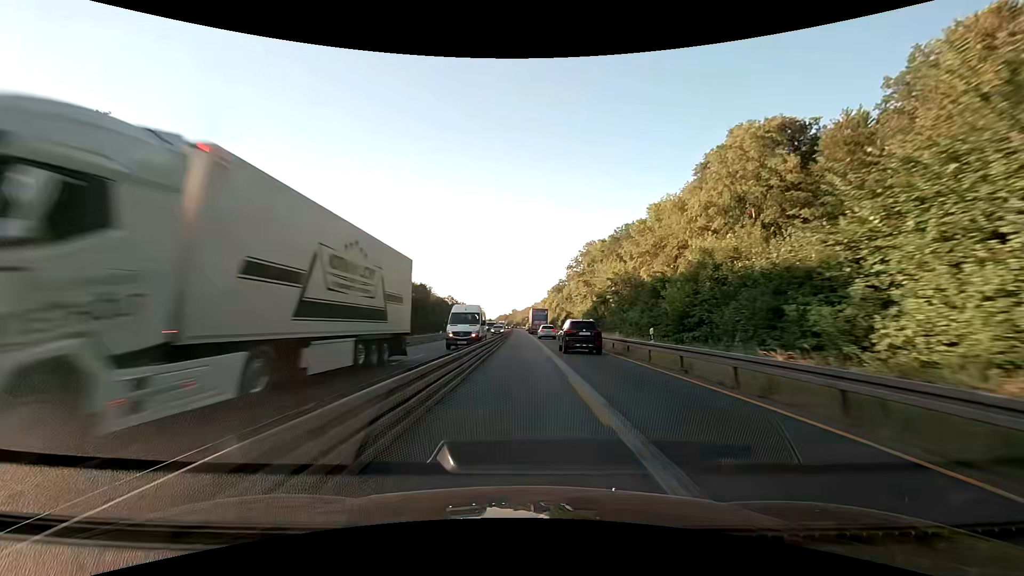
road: motorway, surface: asphalt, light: Day
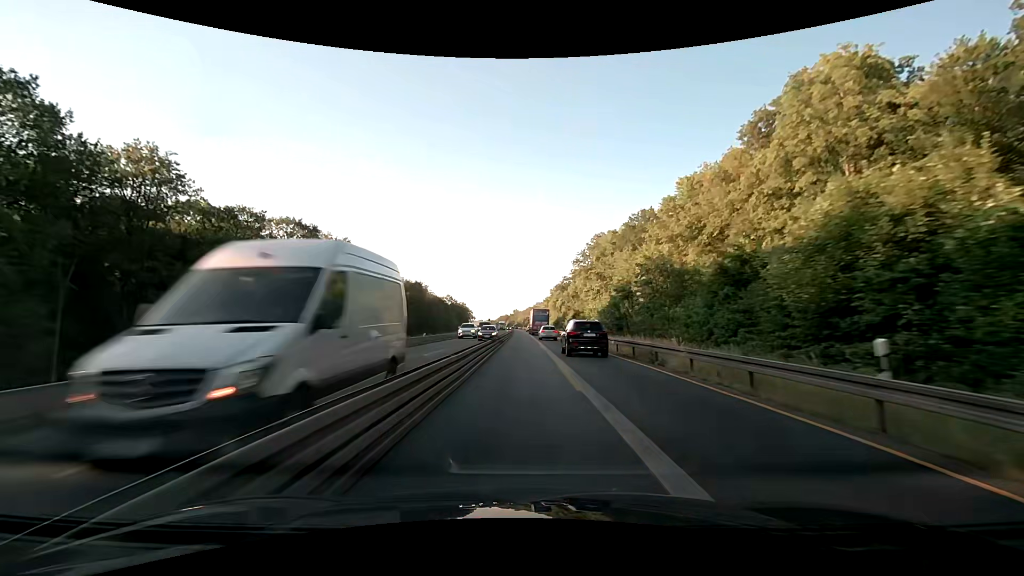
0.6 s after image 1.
(0.0, +12.9) m; 0°
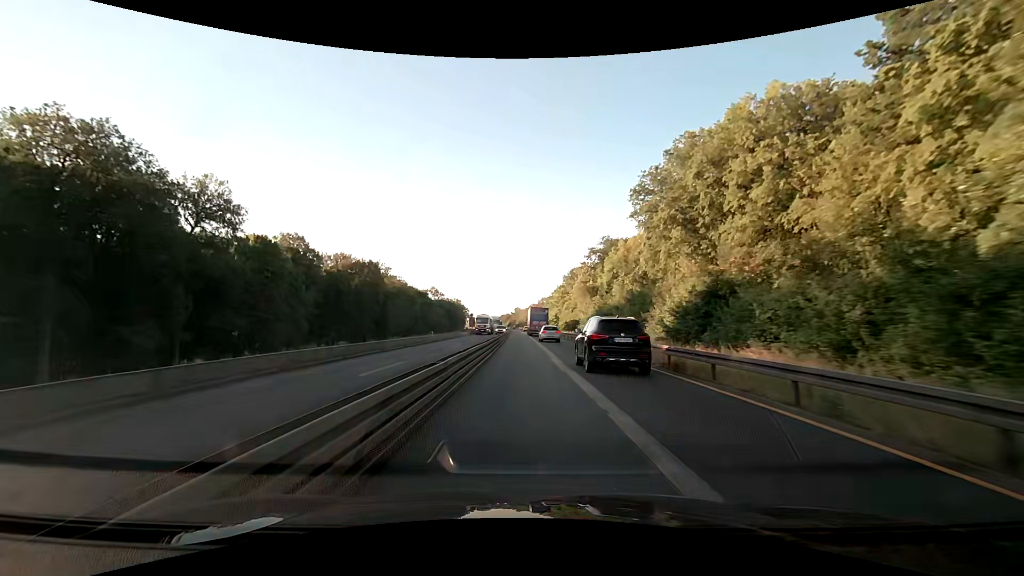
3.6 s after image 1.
(-0.3, +64.3) m; 0°
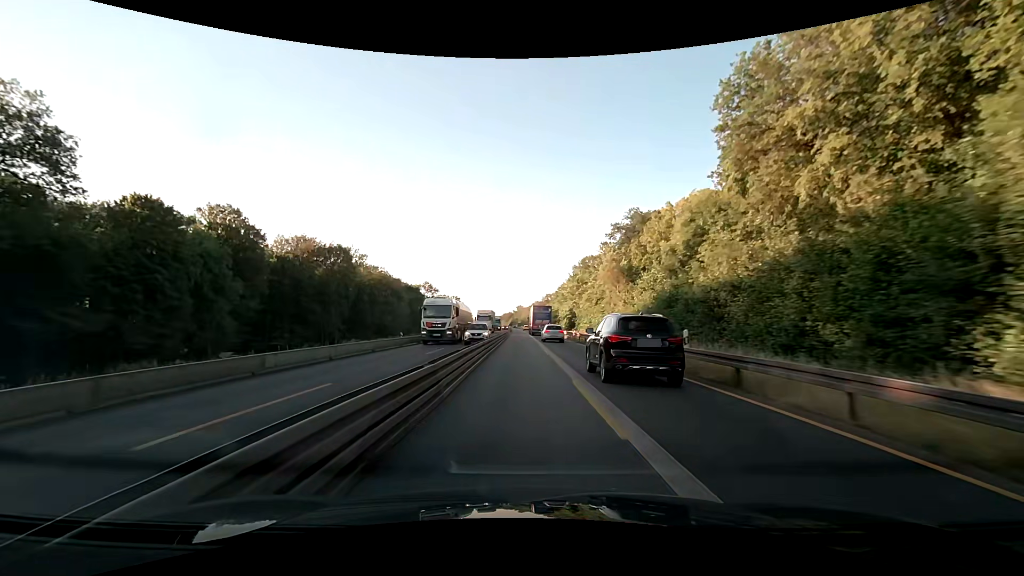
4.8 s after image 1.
(-0.1, +25.7) m; 0°
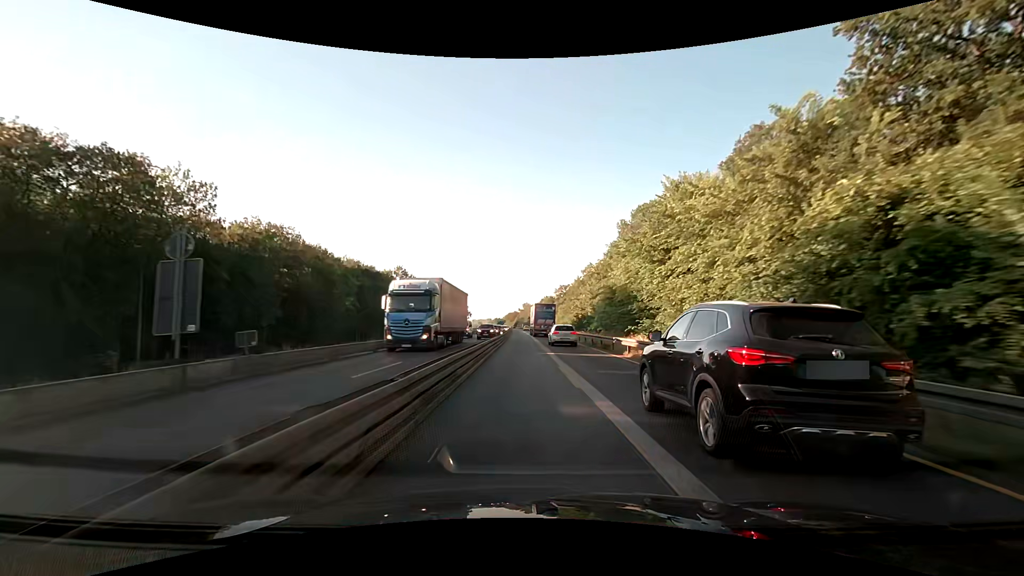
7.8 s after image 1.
(-0.5, +64.1) m; -1°
(0, +10) (0, +20) (0, +30) (0, +40) (0, +50) (0, +60) (0, +70) (-1, +80) (-1, +90) (-1, +100) m
